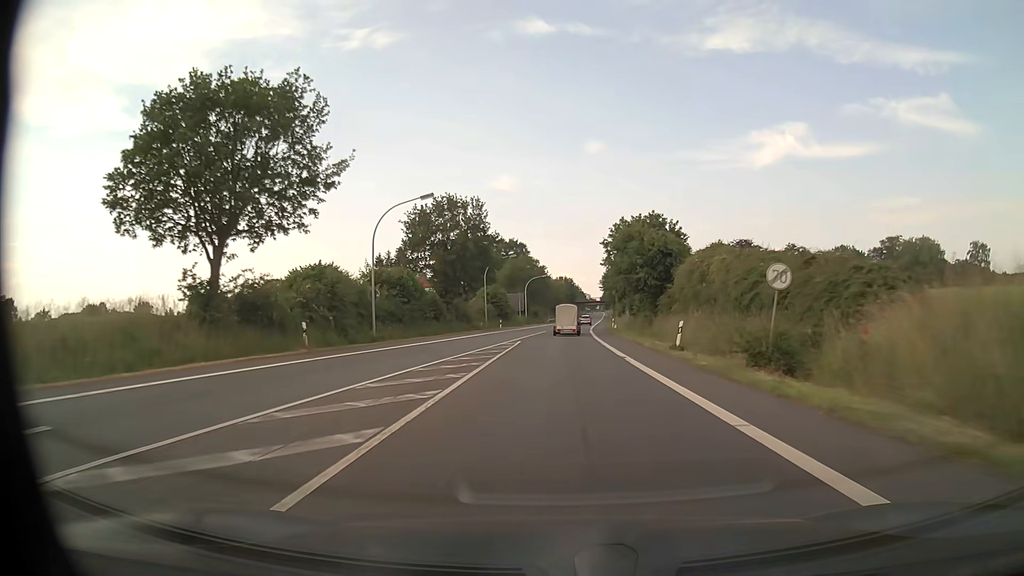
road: primary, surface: asphalt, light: Day
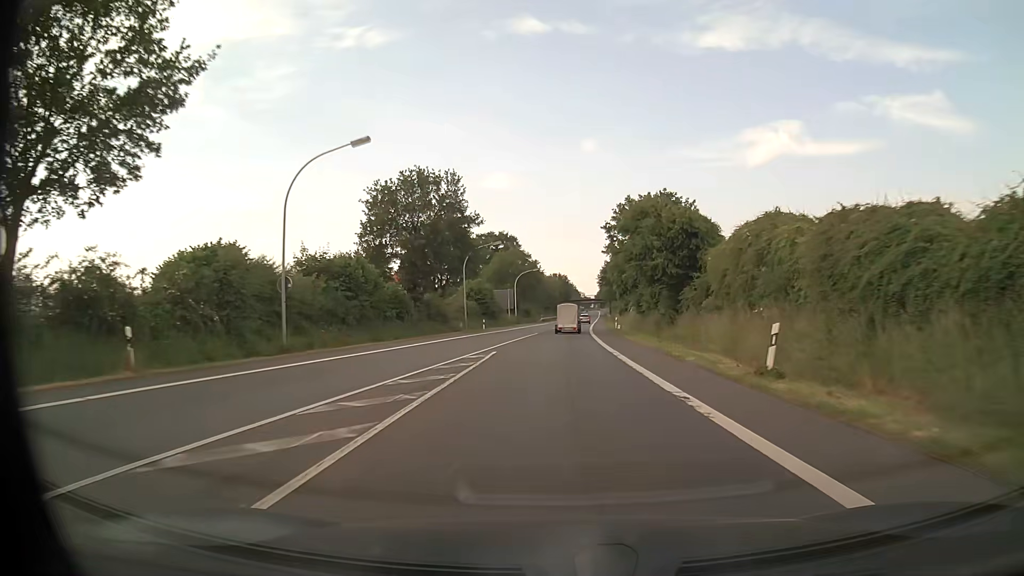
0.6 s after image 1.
(0.0, +11.3) m; 0°
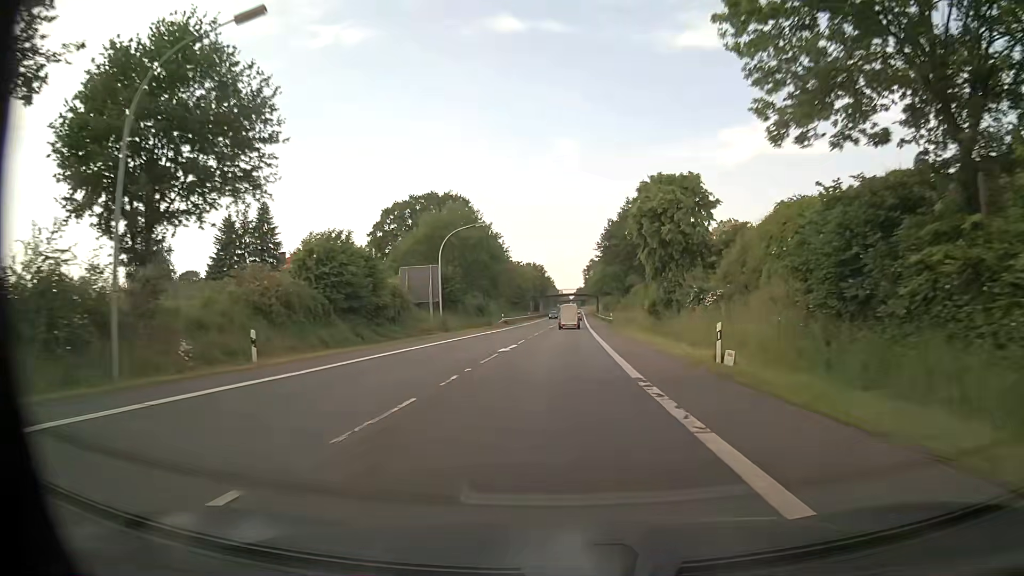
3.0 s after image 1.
(+0.7, +46.1) m; +2°
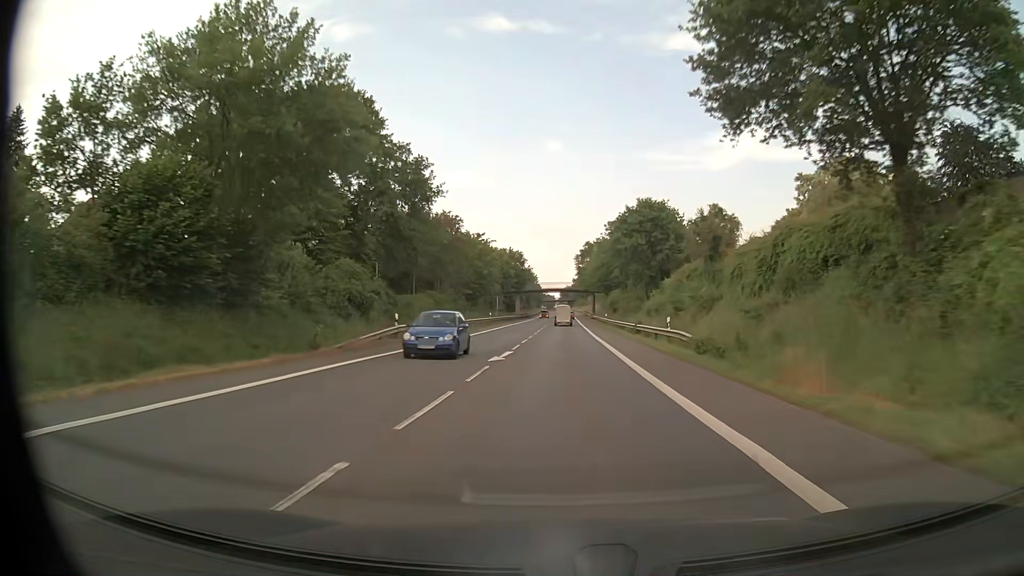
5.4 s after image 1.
(+0.8, +47.1) m; +1°
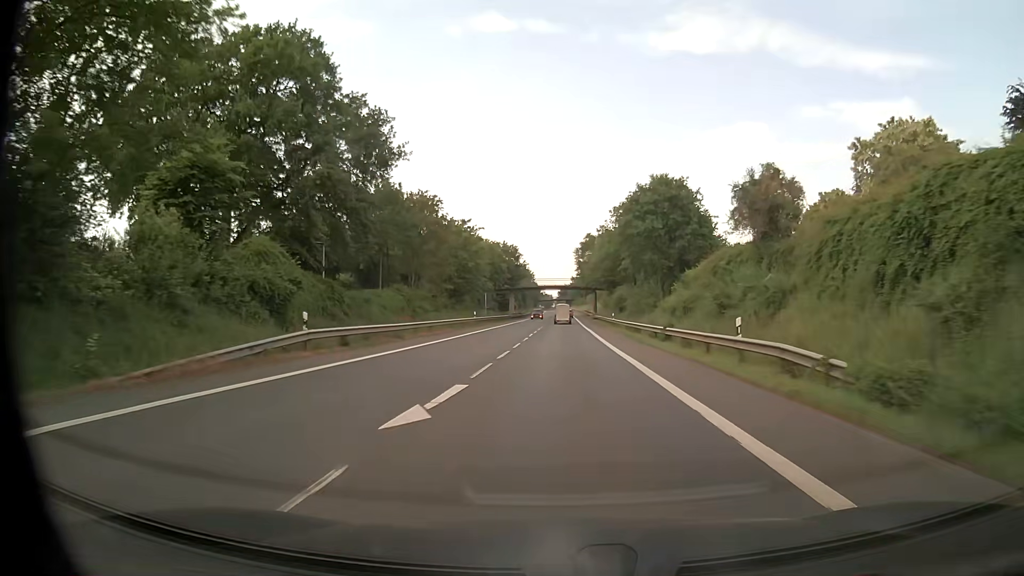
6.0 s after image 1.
(+0.1, +12.0) m; 0°
(0, +10) (0, +20) (0, +30) (0, +40) (0, +50) (+1, +60) (+1, +70) (+1, +80) (+1, +90) (+1, +100) m
